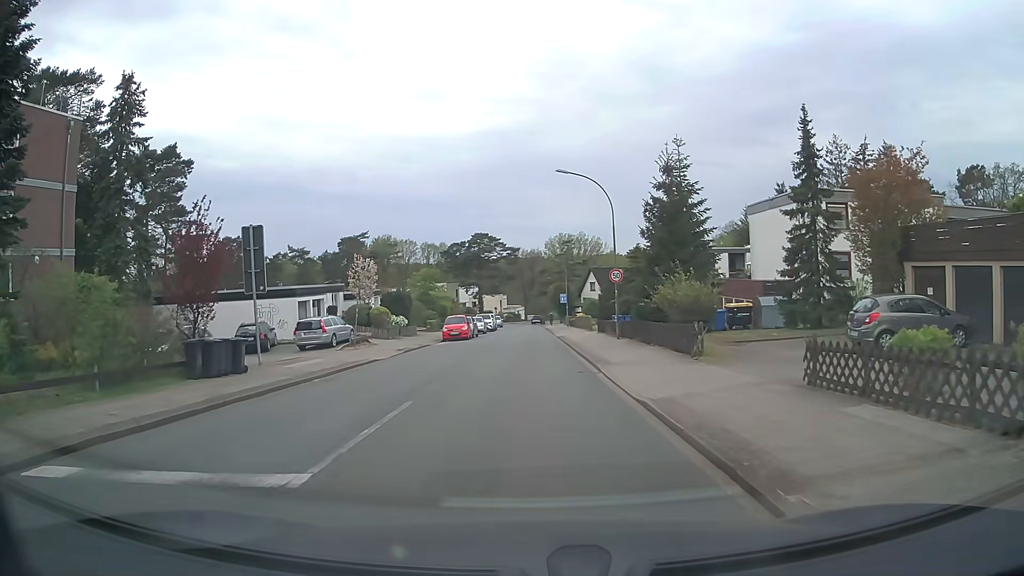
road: unclassified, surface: asphalt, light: Day
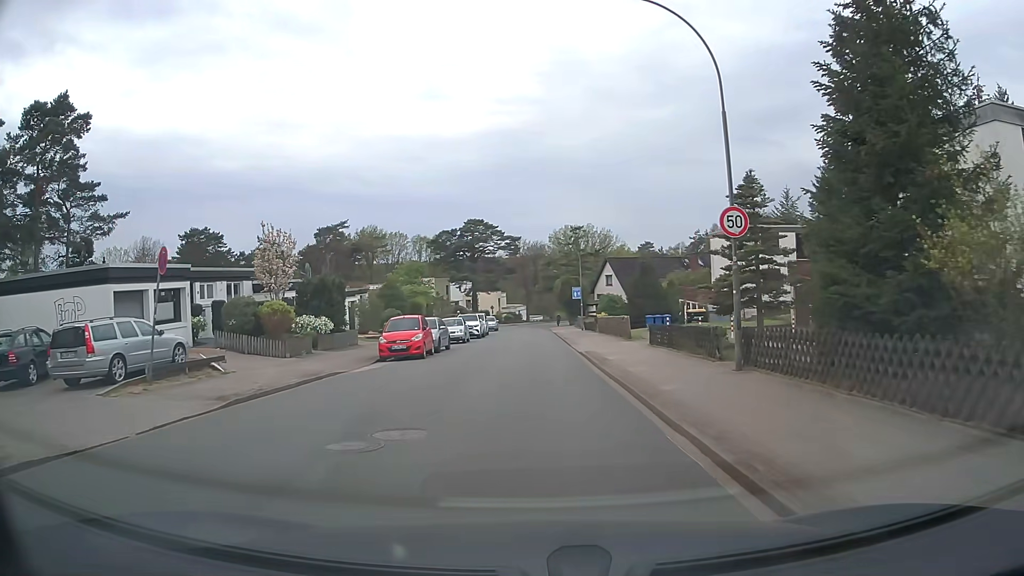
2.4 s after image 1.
(0.0, +17.9) m; -1°
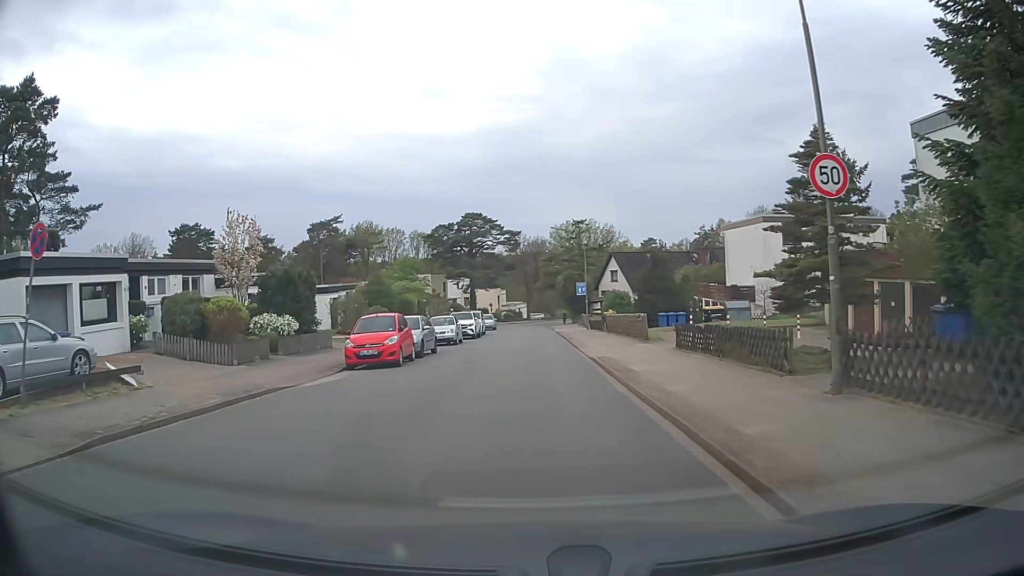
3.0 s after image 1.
(0.0, +4.4) m; 0°
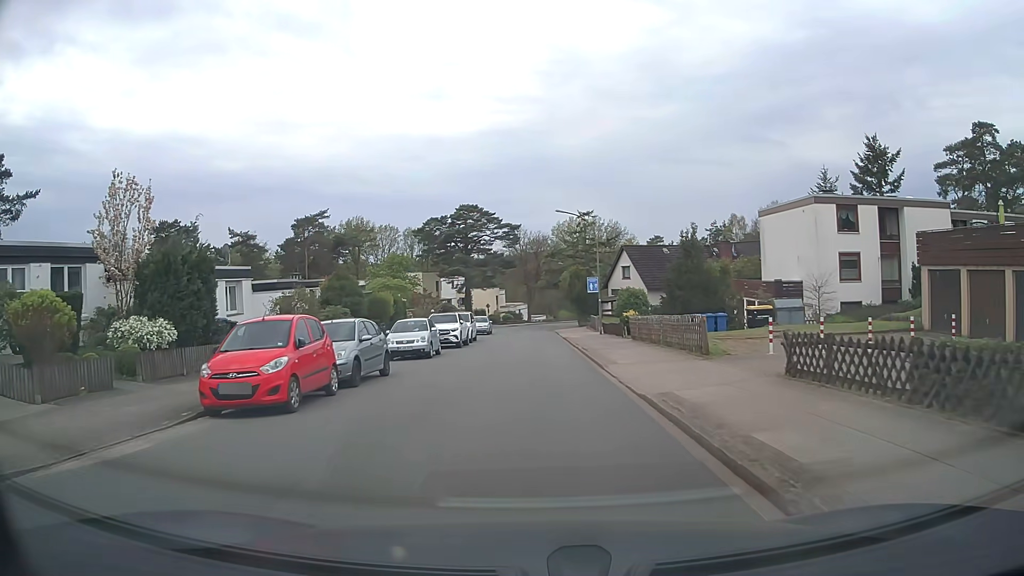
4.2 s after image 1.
(0.0, +8.9) m; 0°
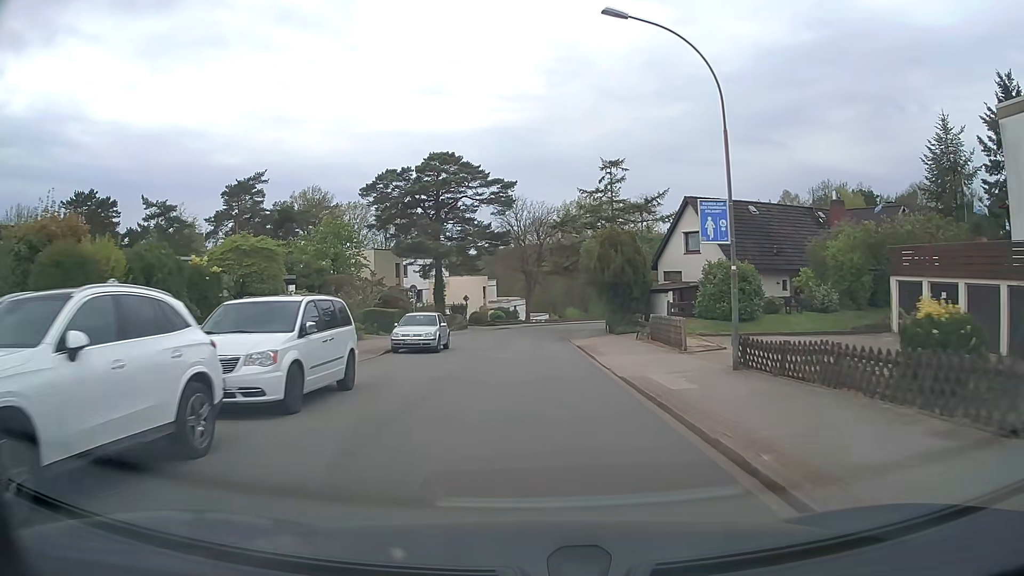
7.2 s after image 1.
(-0.1, +28.6) m; 0°
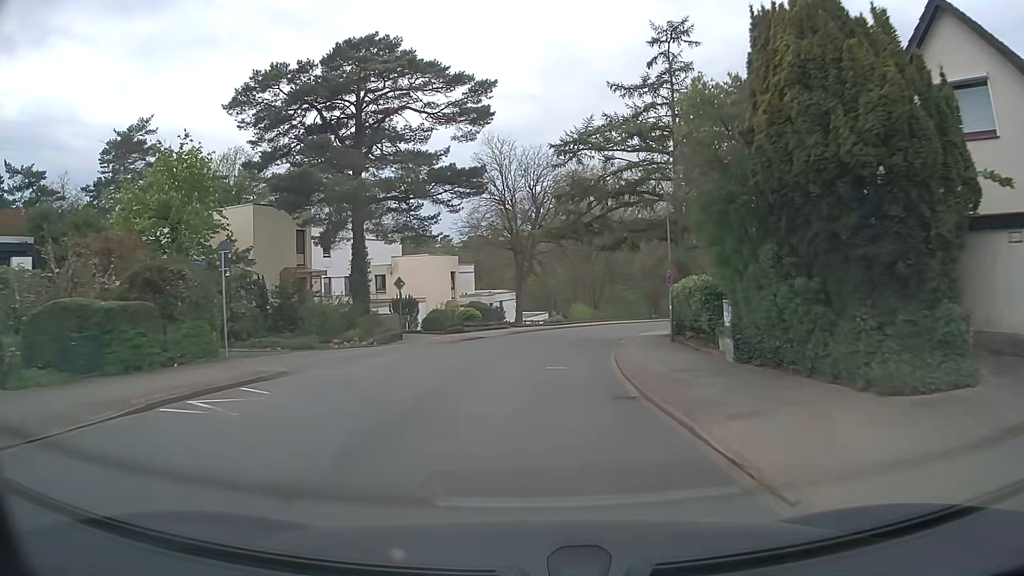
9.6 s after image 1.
(+0.1, +27.7) m; +1°
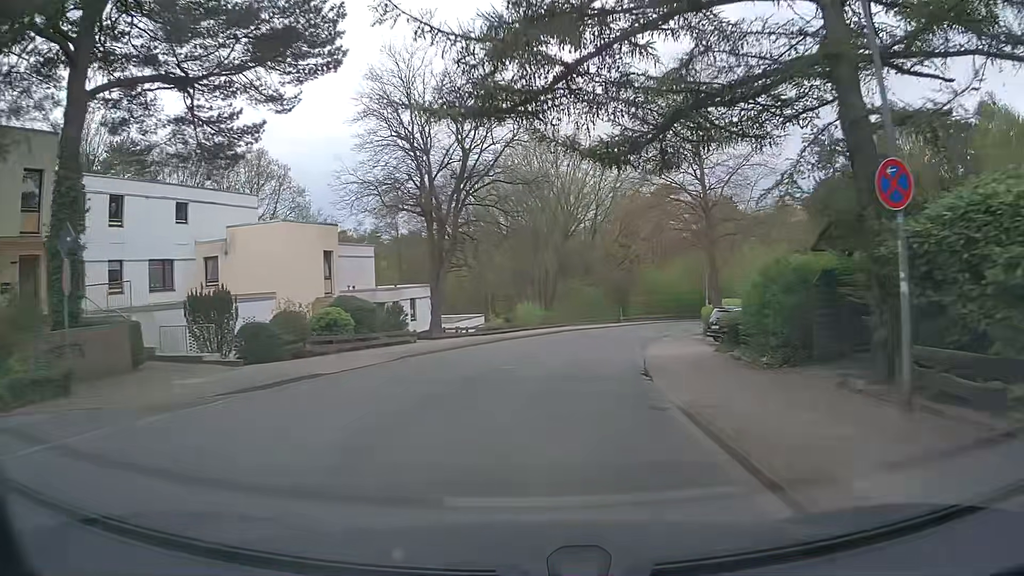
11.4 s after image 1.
(+0.7, +20.8) m; +5°
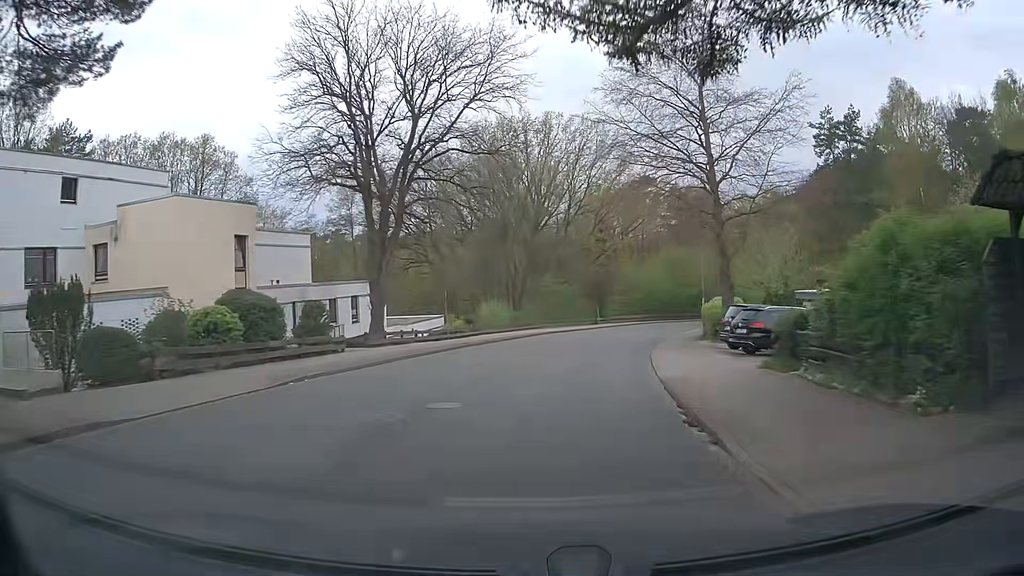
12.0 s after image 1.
(+0.2, +7.3) m; +2°
(0, +10) (+1, +20) (+3, +30) (+6, +39) (+9, +49) (+12, +58) (+17, +67) (+22, +76) (+27, +84) (+32, +93) m
